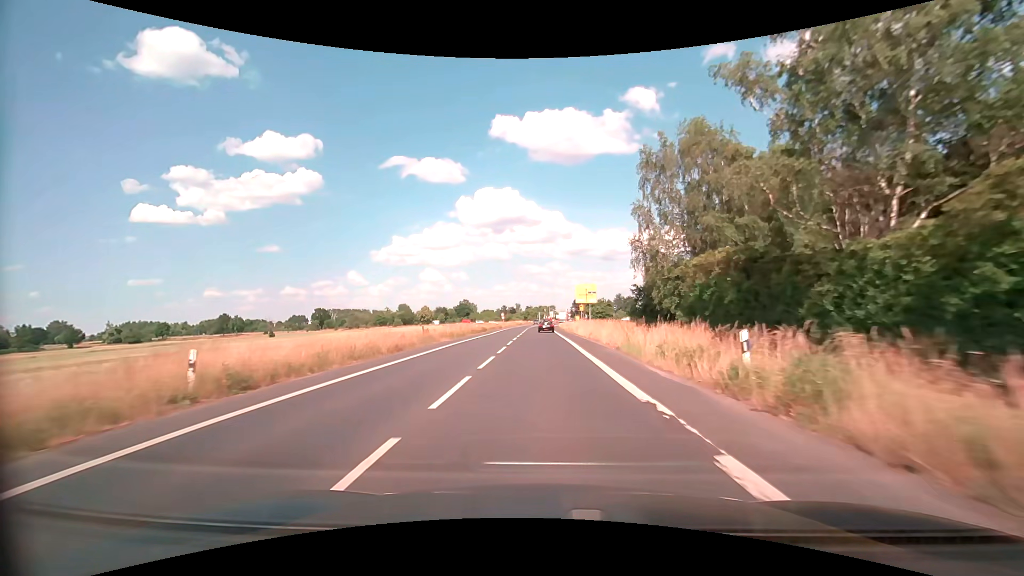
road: secondary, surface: asphalt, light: Day
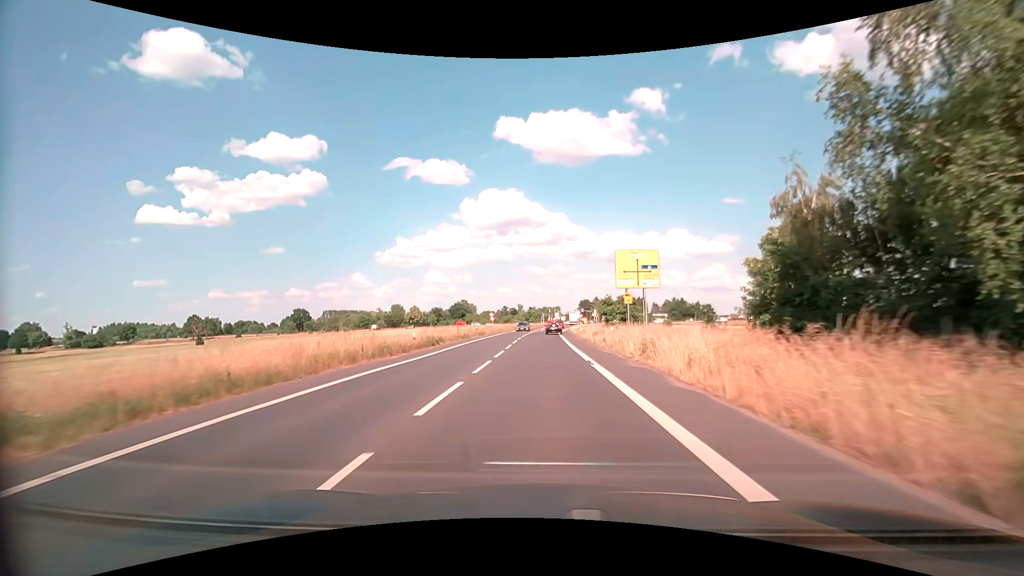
(0.0, +31.0) m; 0°
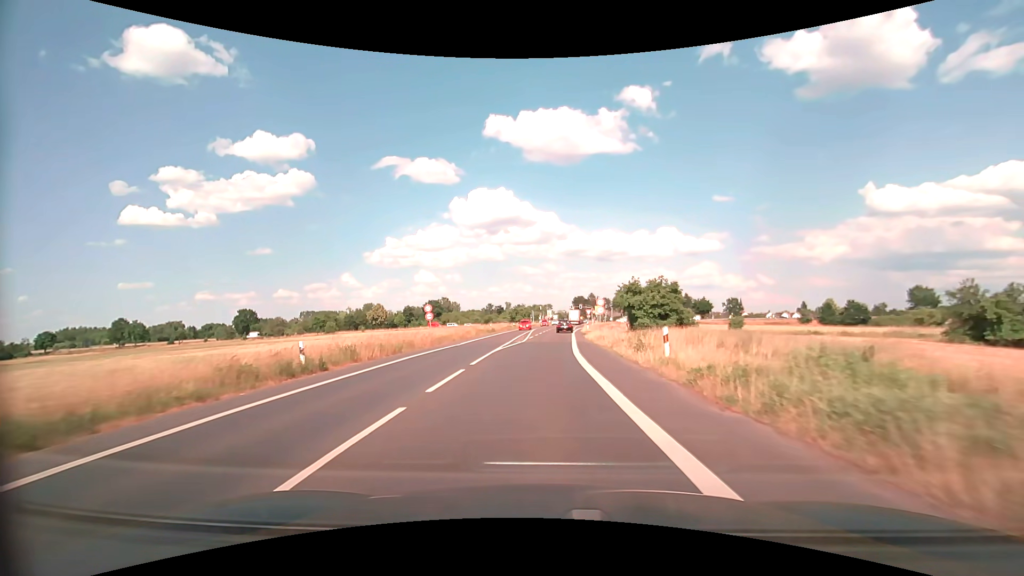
(0.0, +39.5) m; +1°
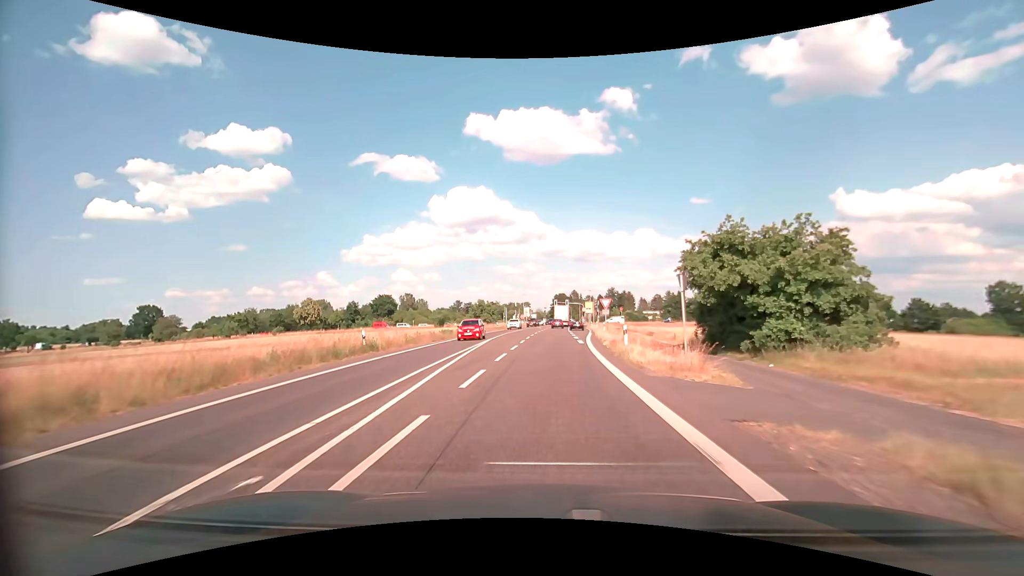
(+0.7, +40.9) m; +2°
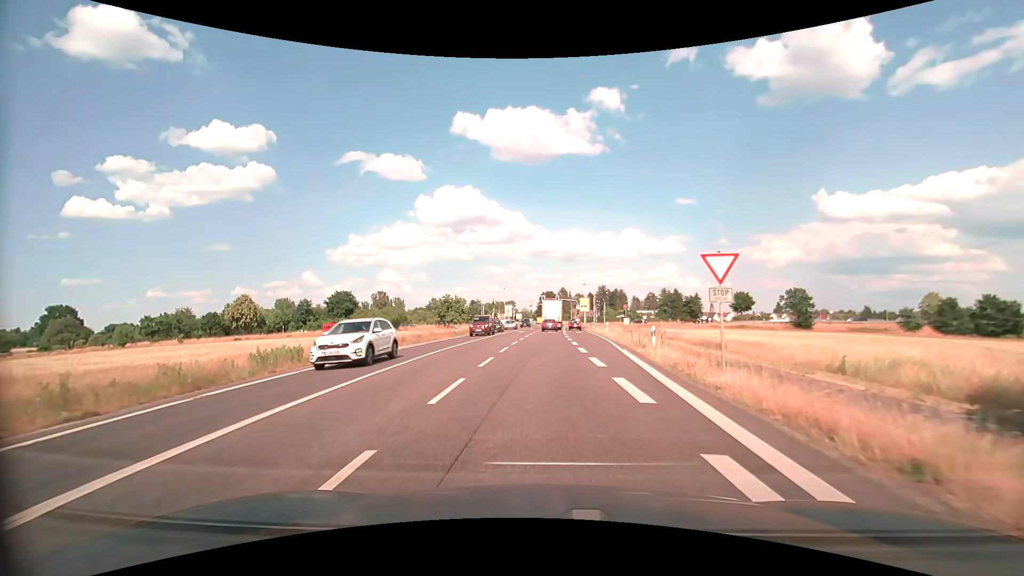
(+0.5, +26.0) m; +2°
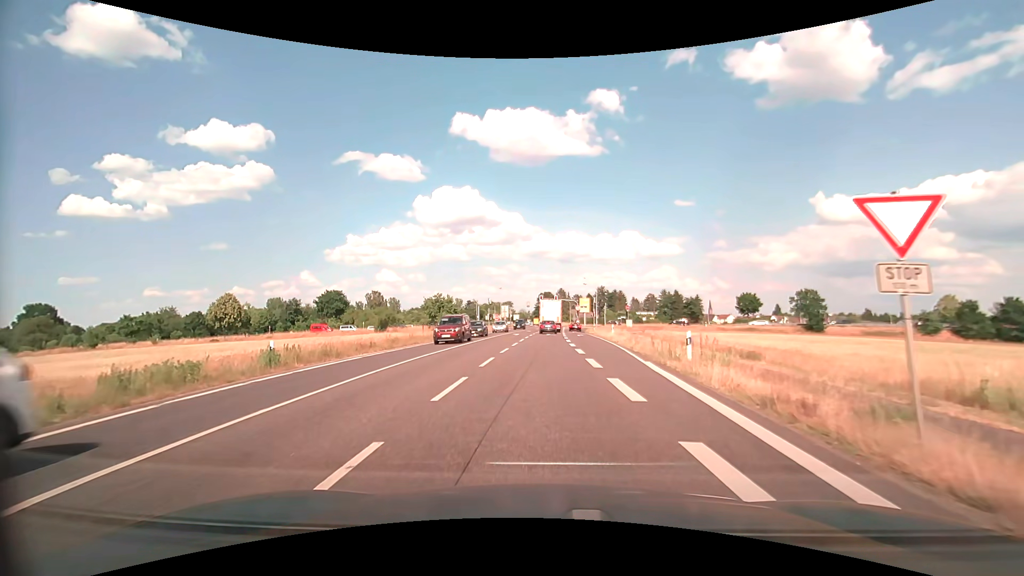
(0.0, +5.5) m; 0°
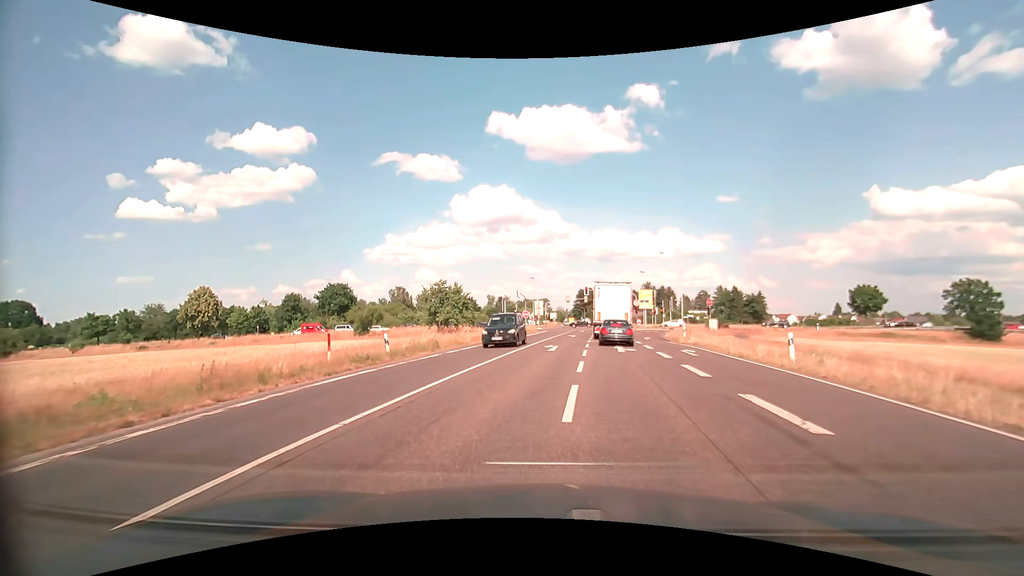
(-1.1, +25.7) m; -4°
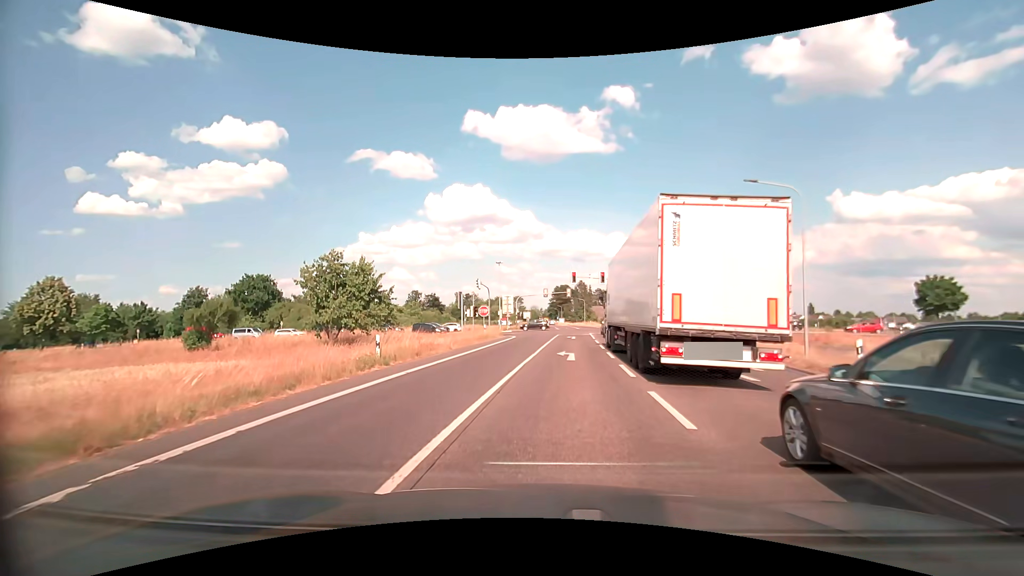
(+0.5, +24.5) m; +3°
(0, +10) (+1, +20) (+1, +30) (+2, +40) (+3, +50) (+3, +60) (+2, +70) (-5, +77) (-15, +78) (-25, +78) m
